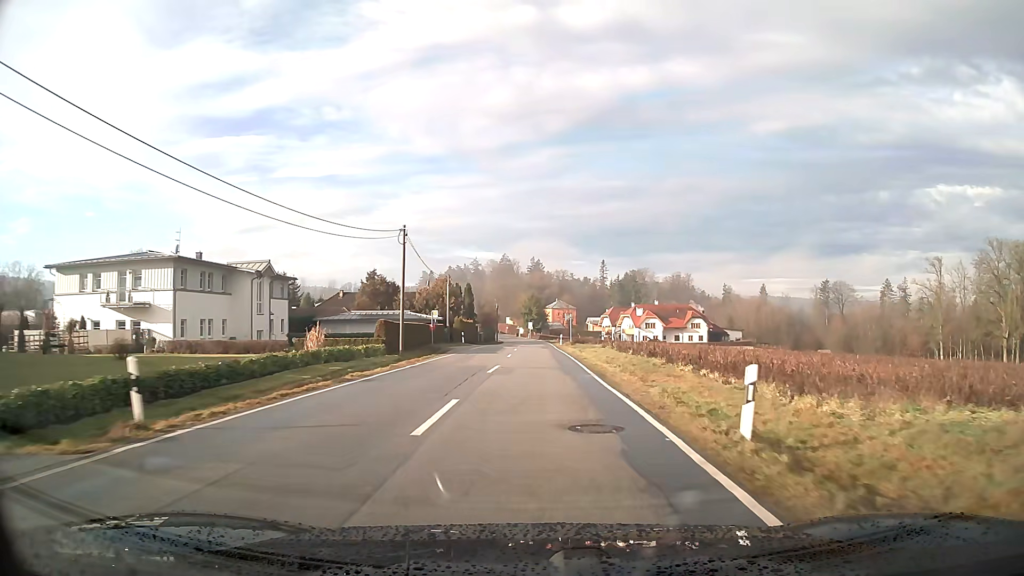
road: tertiary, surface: asphalt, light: Day
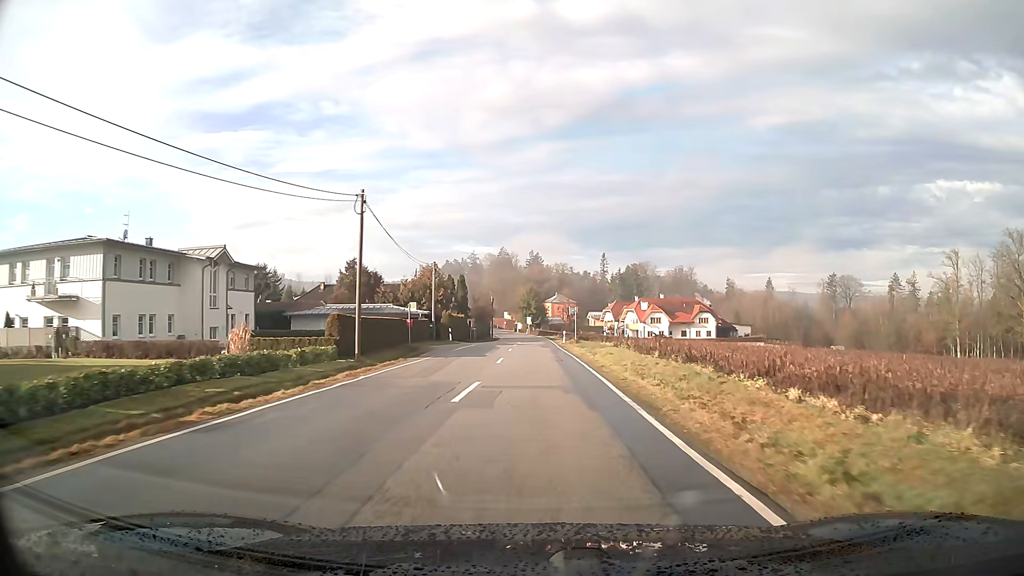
(0.0, +8.5) m; 0°
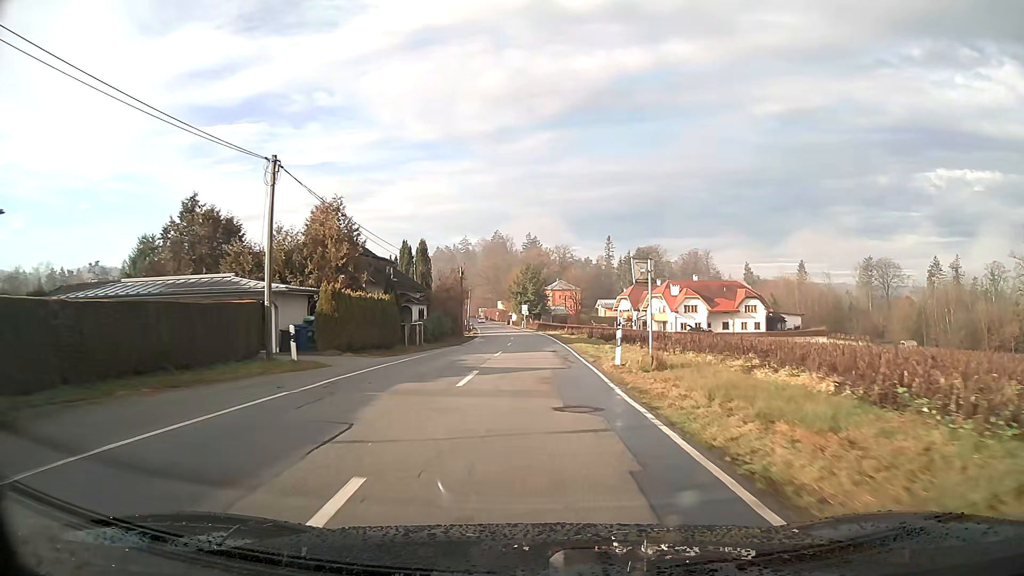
(+0.1, +34.7) m; 0°
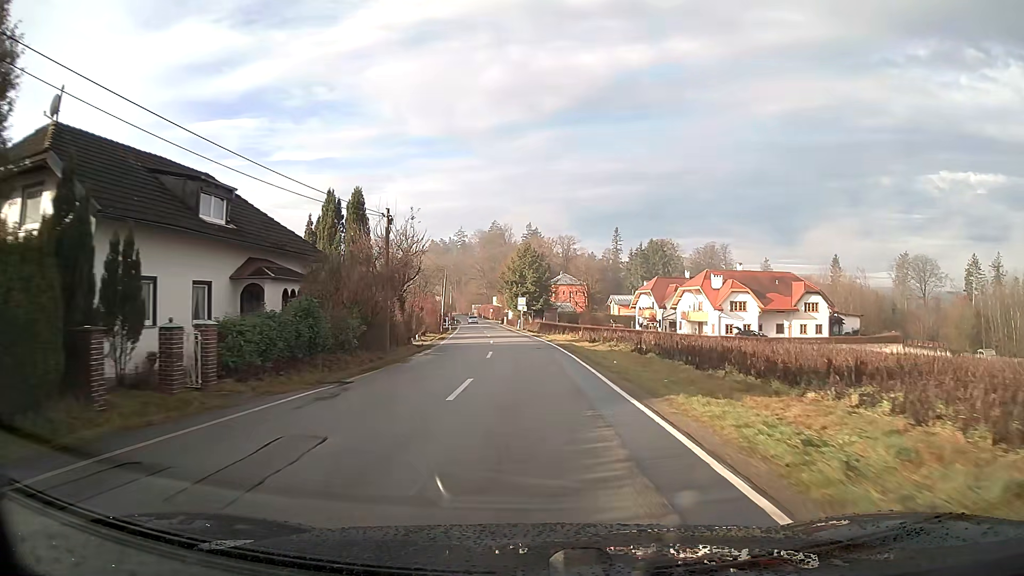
(-0.1, +26.6) m; 0°
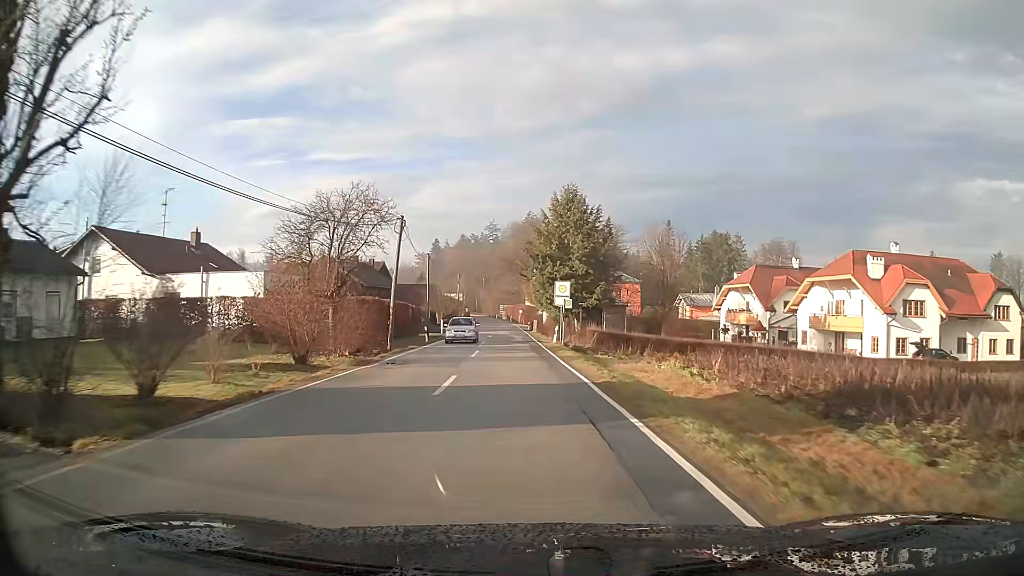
(-0.8, +36.1) m; -3°
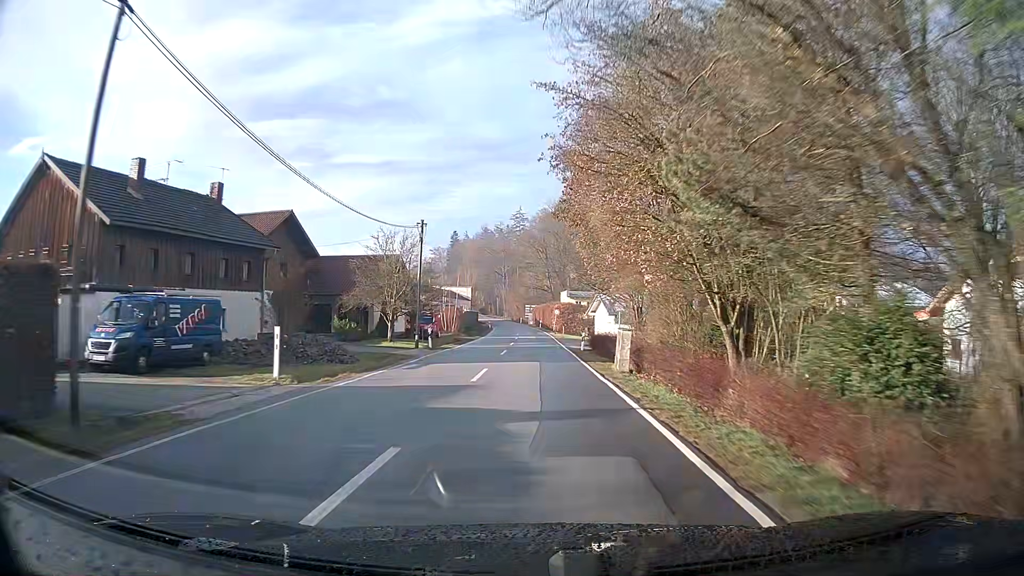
(-1.6, +45.5) m; -2°
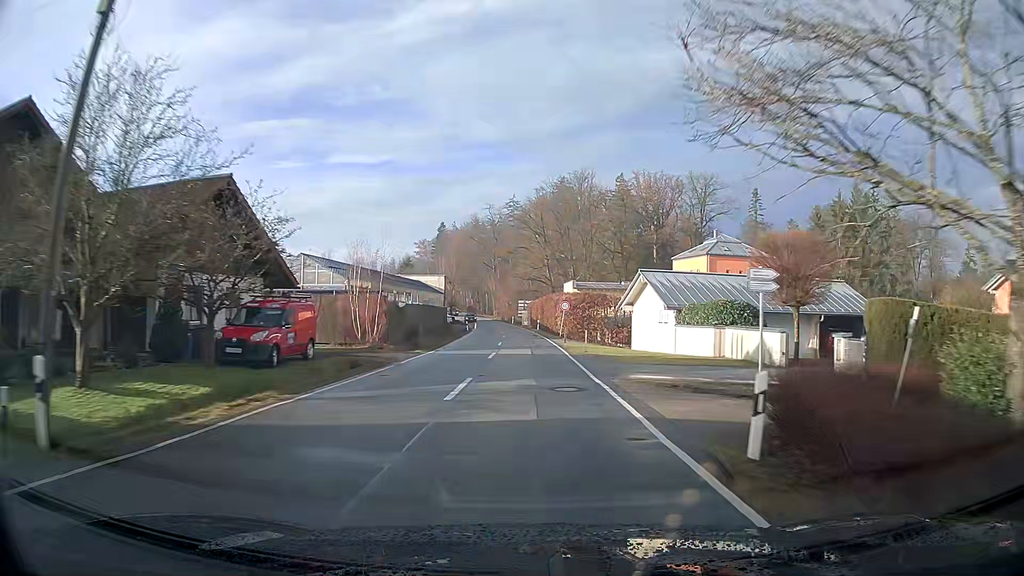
(+0.1, +27.4) m; 0°
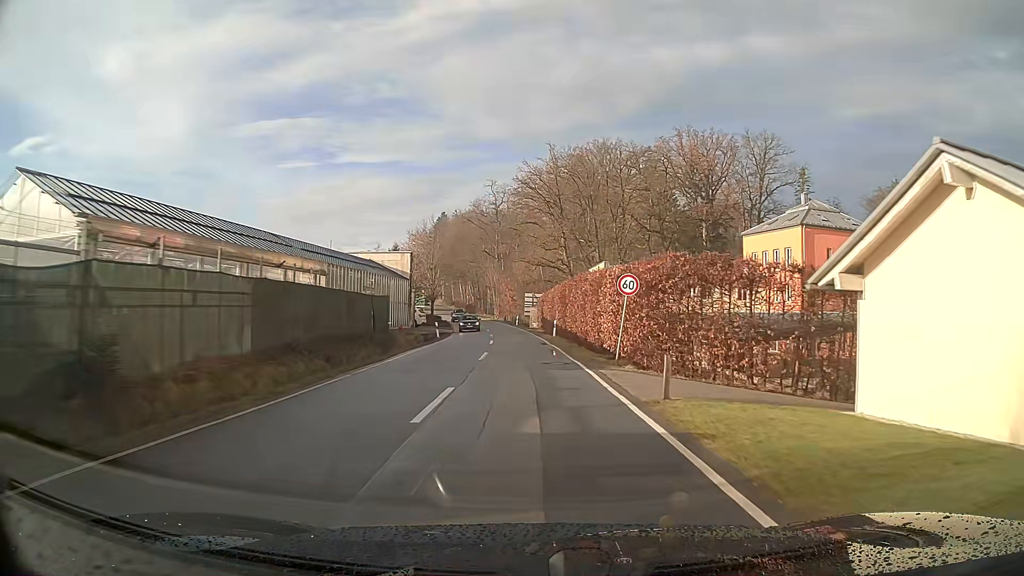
(-0.2, +27.3) m; -1°
